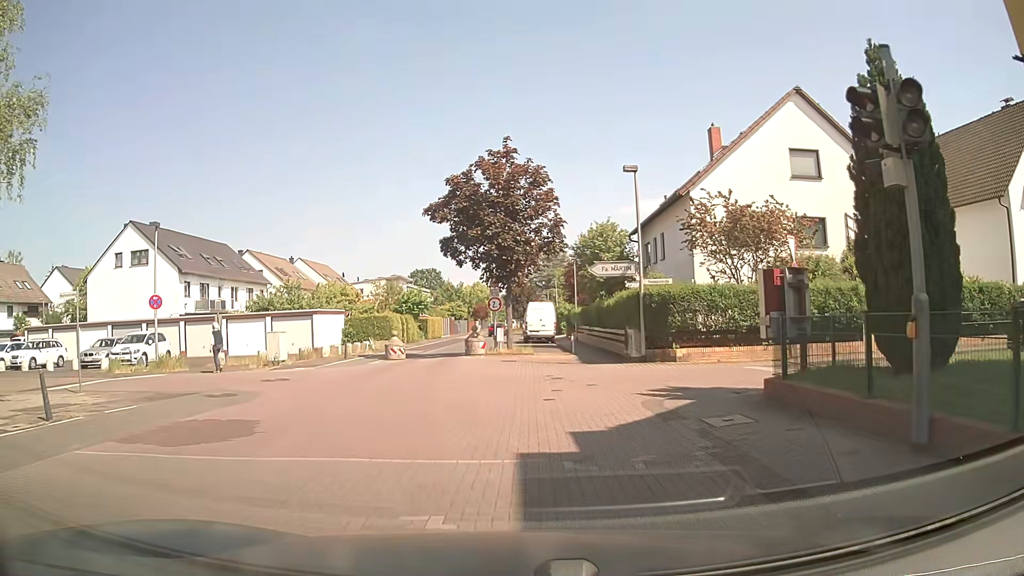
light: Day
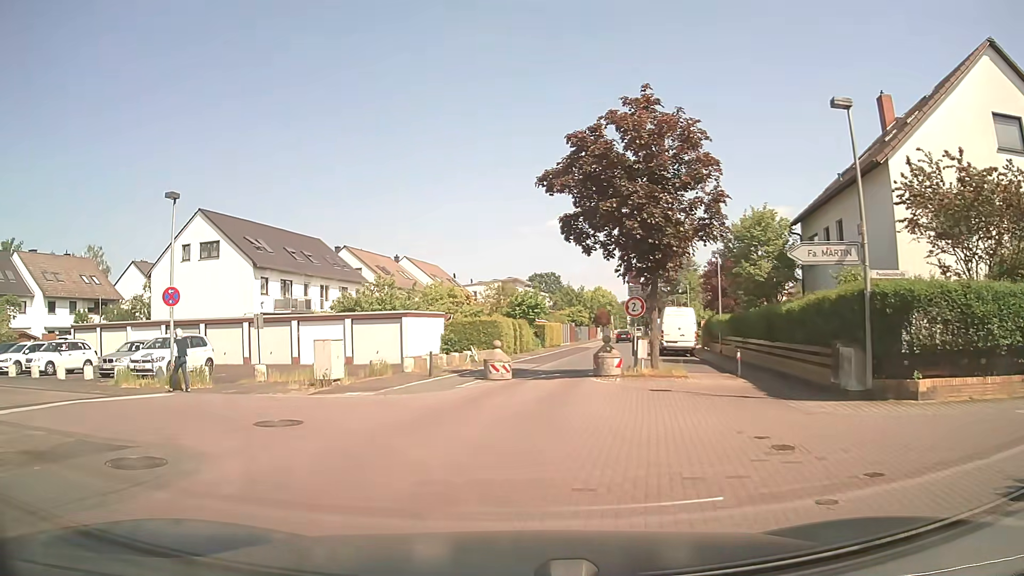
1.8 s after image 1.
(-0.6, +7.2) m; -9°
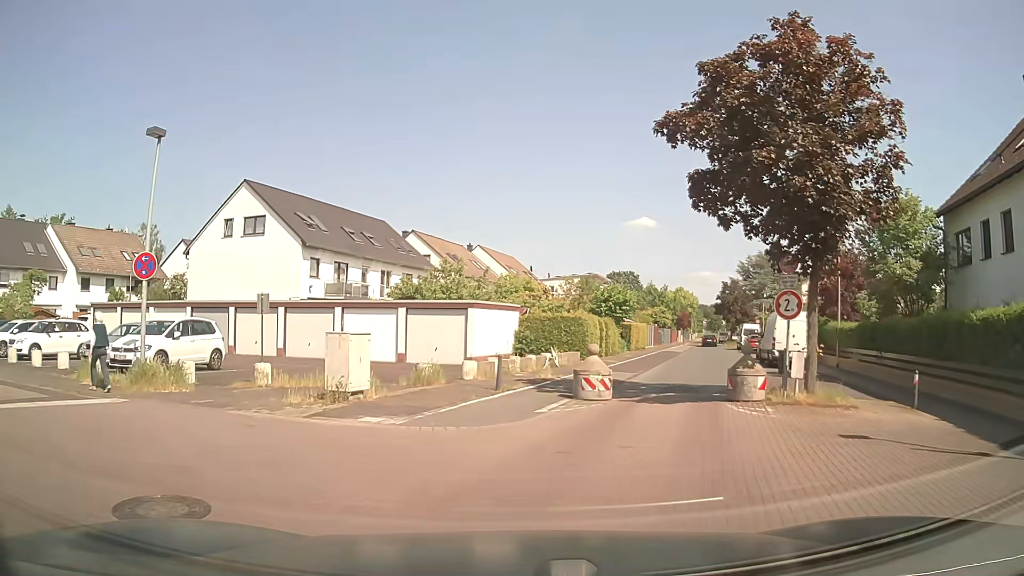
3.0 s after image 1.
(-0.6, +5.8) m; -7°
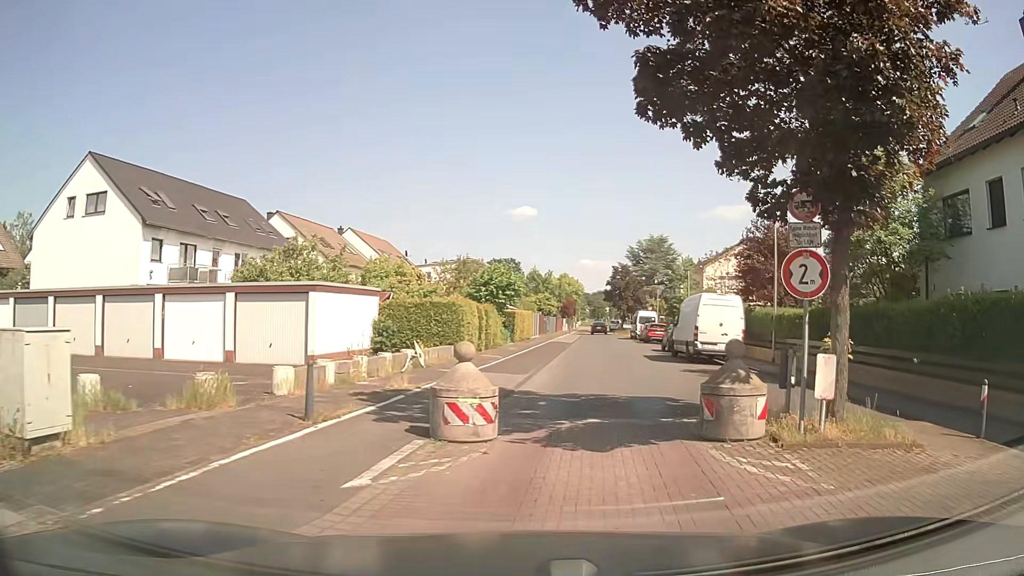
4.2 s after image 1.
(+0.4, +5.9) m; +9°
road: residential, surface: asphalt
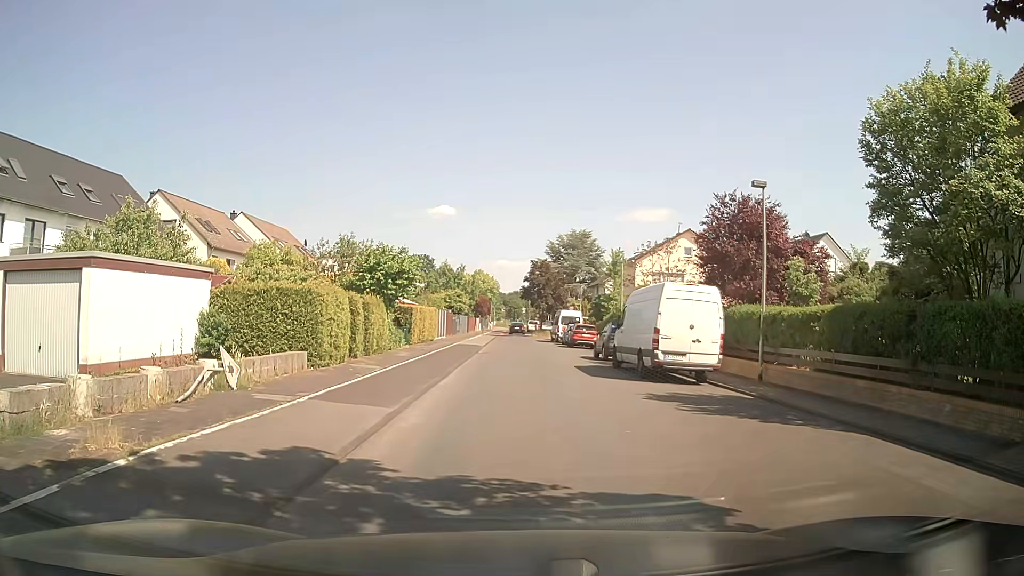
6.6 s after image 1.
(+0.7, +7.3) m; +6°
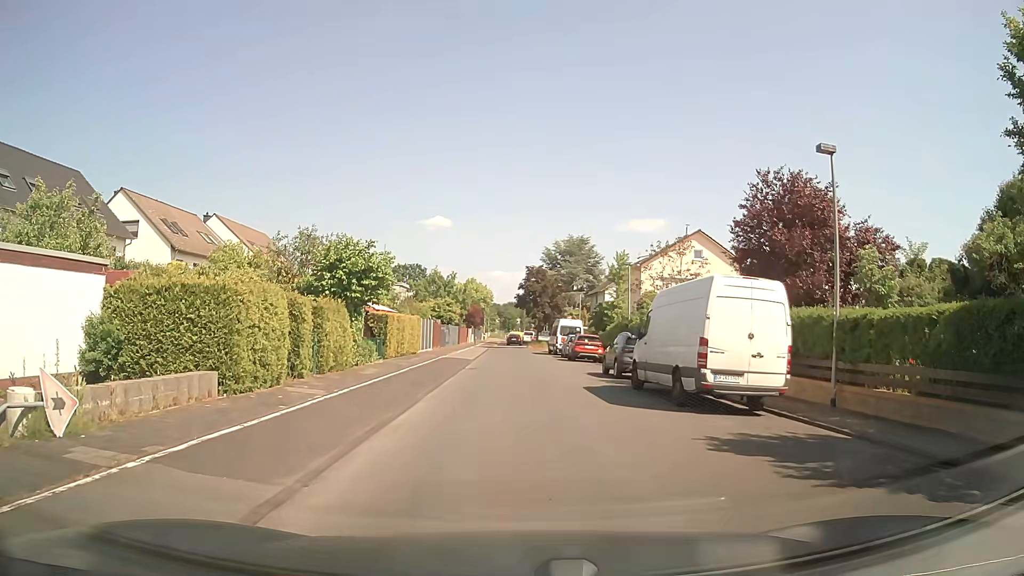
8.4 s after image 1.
(+0.2, +5.3) m; +2°
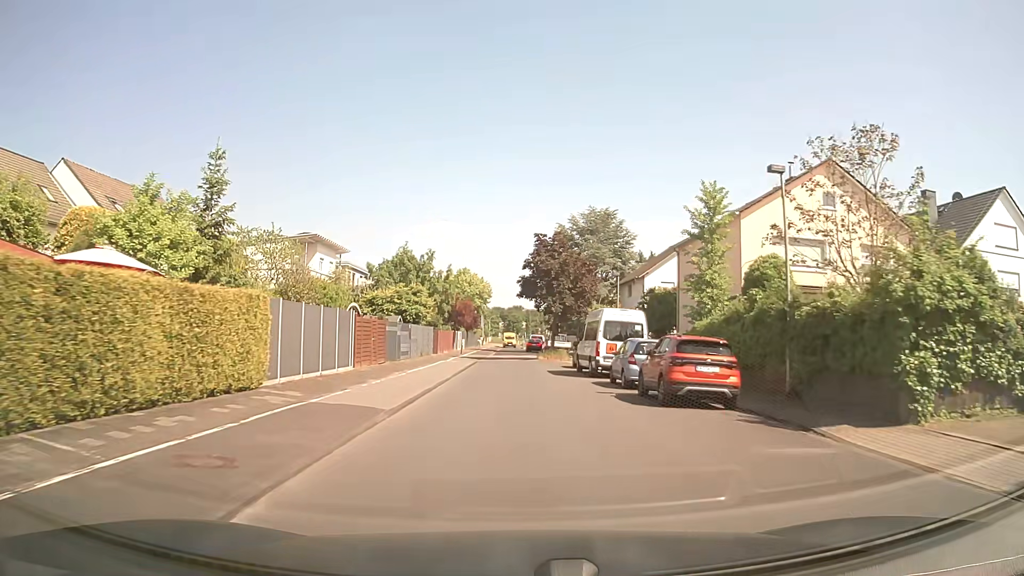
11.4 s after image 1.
(+0.3, +24.7) m; 0°
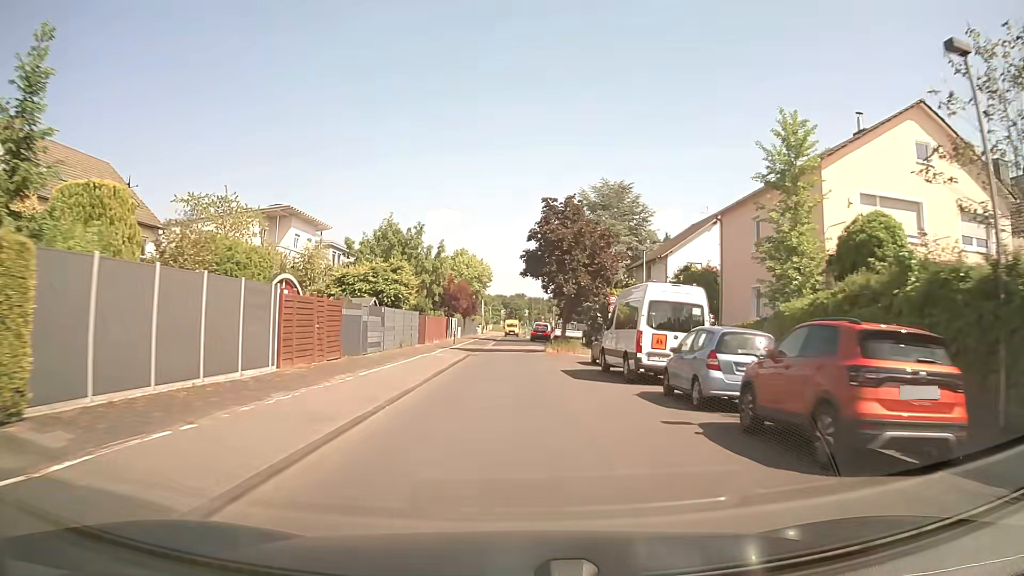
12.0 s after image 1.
(0.0, +8.2) m; 0°
